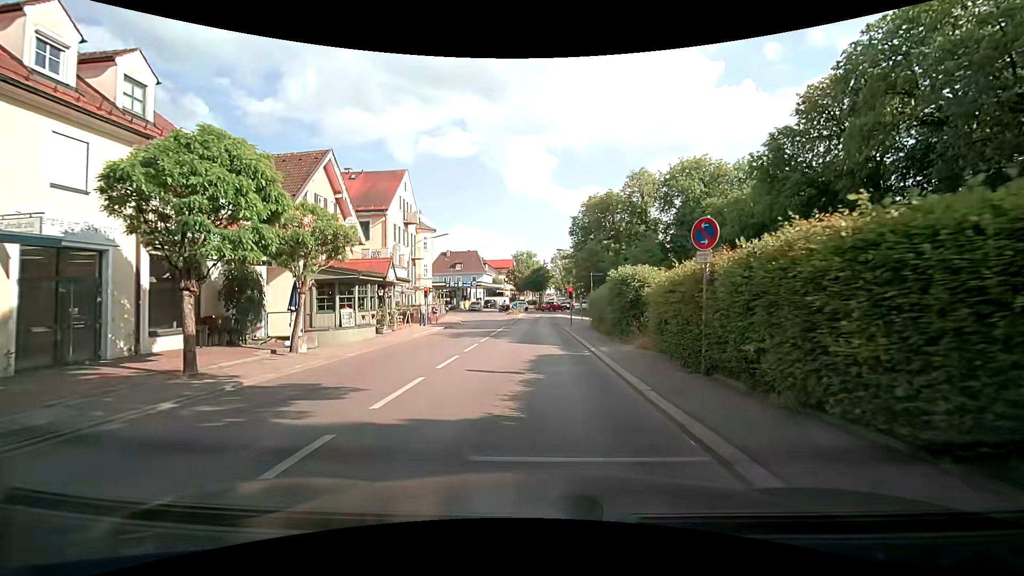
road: secondary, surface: asphalt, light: Day
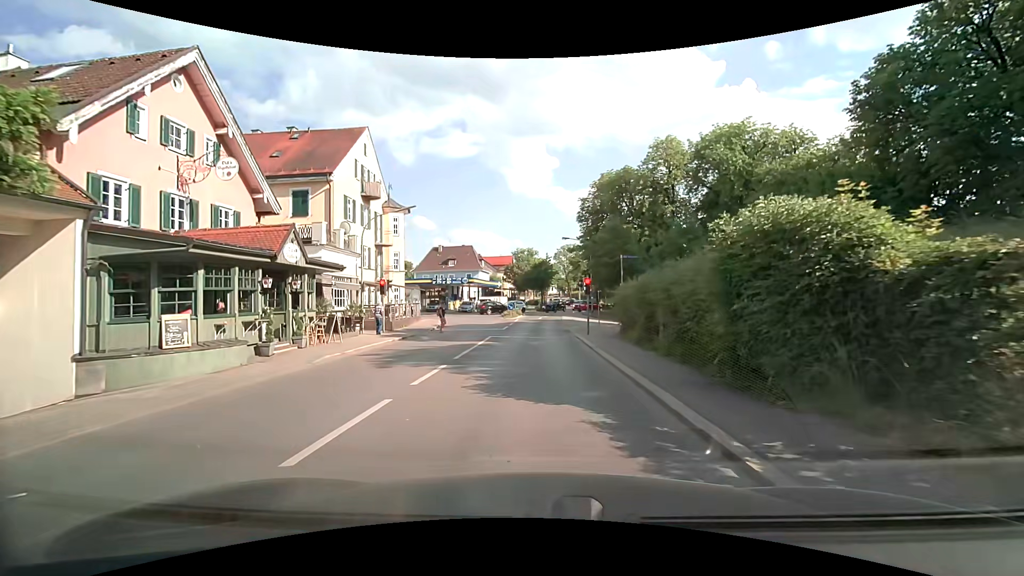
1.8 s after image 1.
(+0.3, +11.3) m; +1°
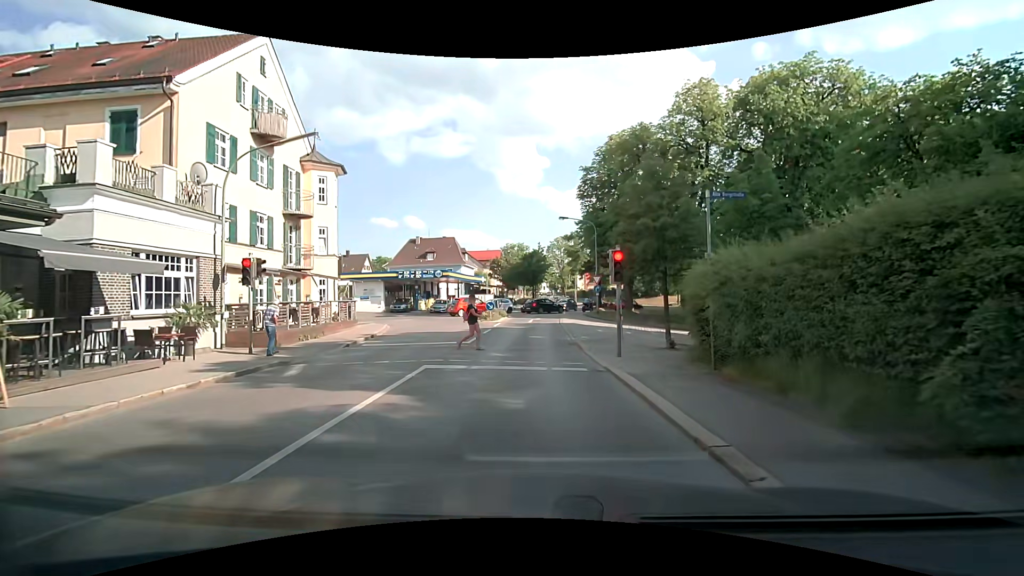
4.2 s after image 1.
(+0.1, +12.1) m; +1°
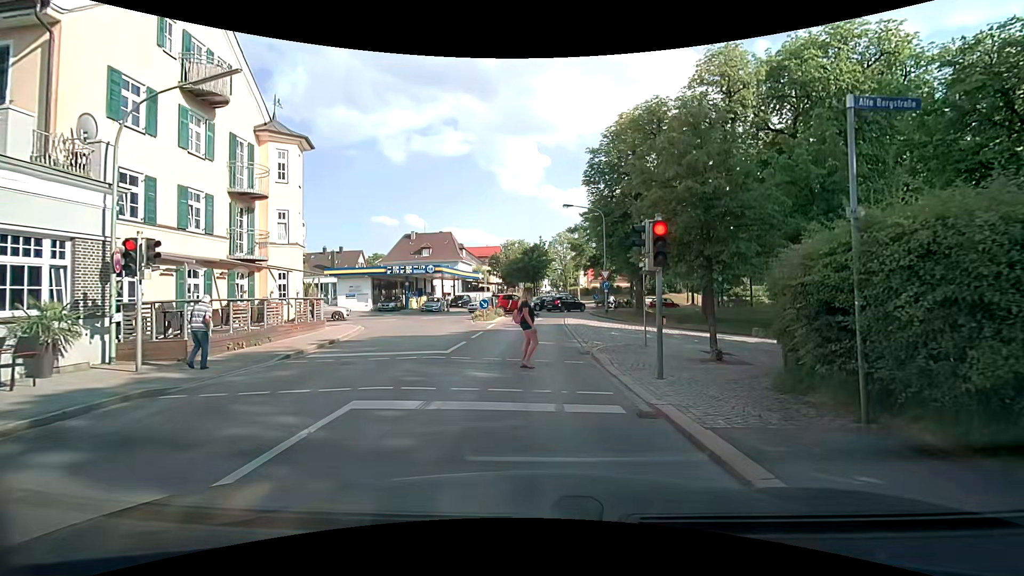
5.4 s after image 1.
(0.0, +4.4) m; 0°
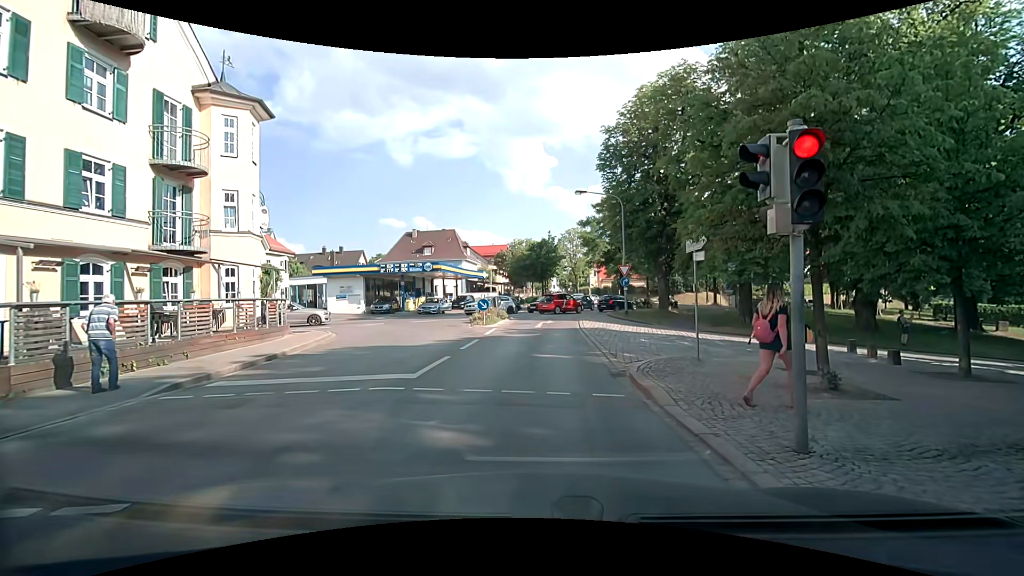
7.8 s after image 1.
(0.0, +4.5) m; 0°
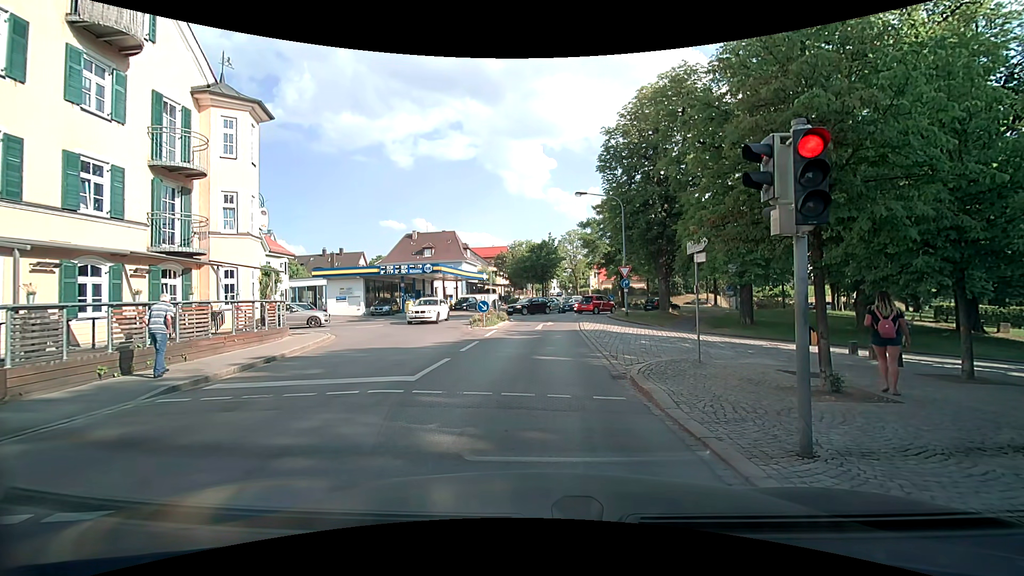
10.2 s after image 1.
(0.0, +0.2) m; 0°
